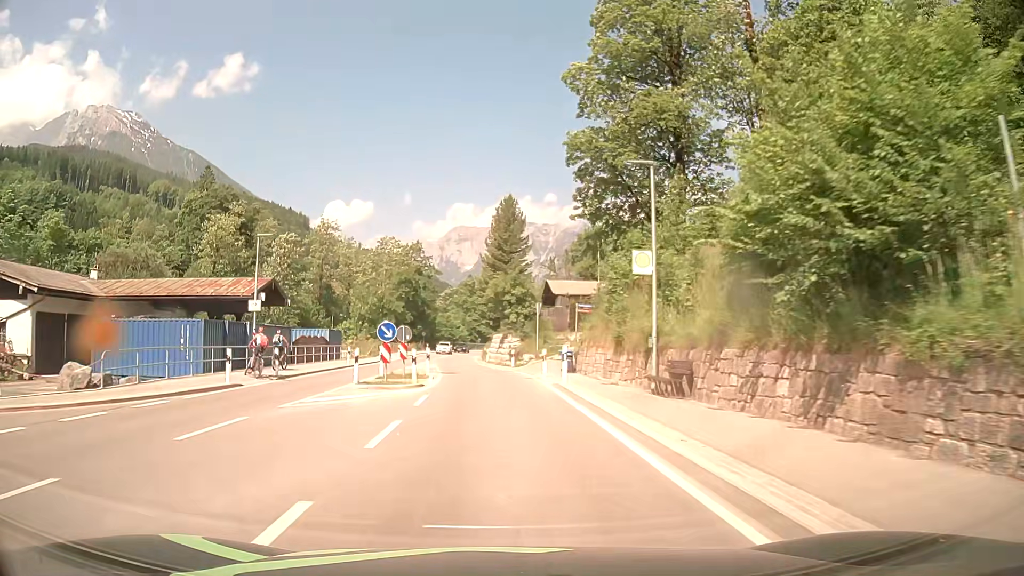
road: primary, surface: asphalt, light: Day
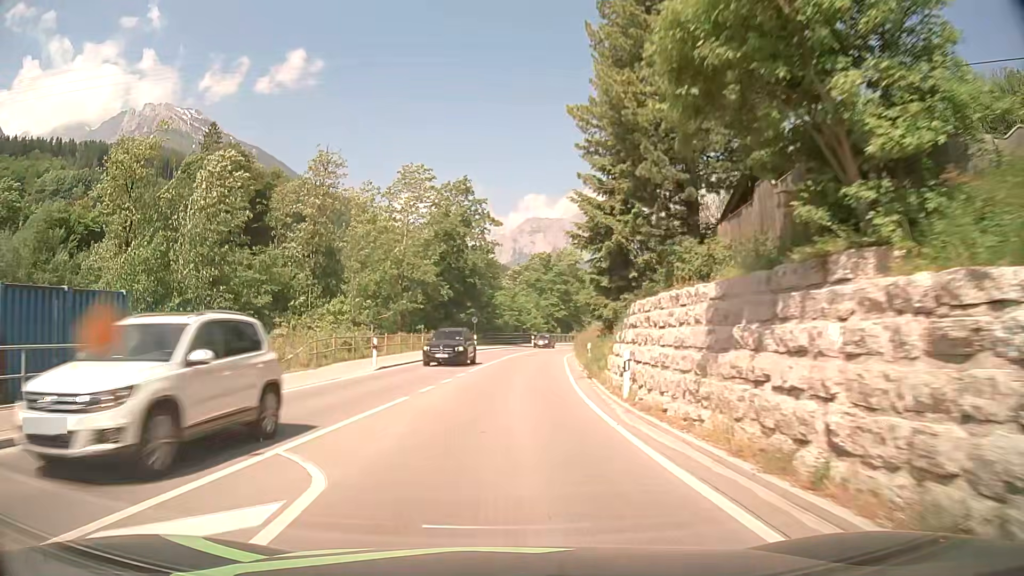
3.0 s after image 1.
(-2.2, +39.7) m; -6°
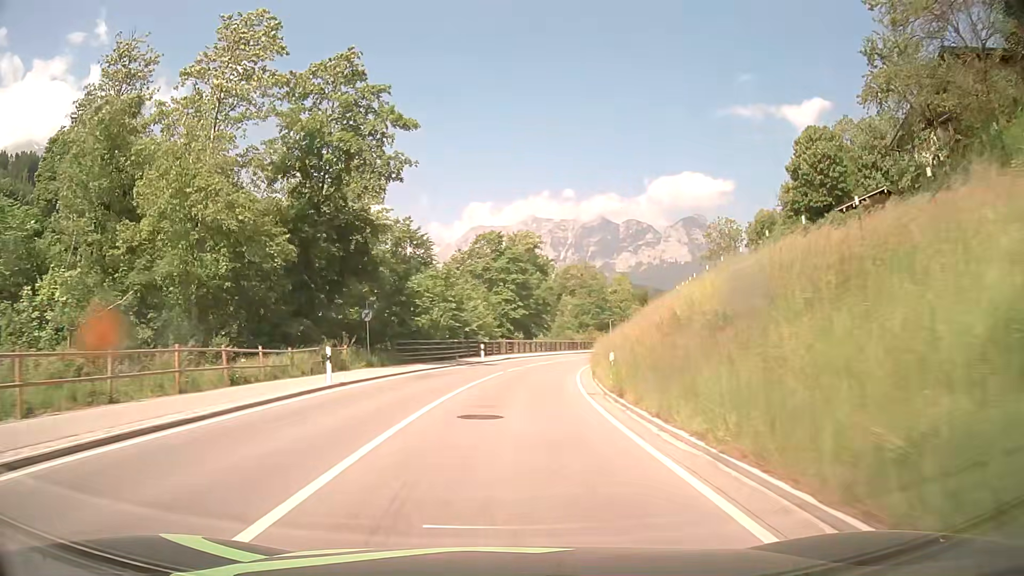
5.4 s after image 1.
(+1.0, +34.4) m; +4°
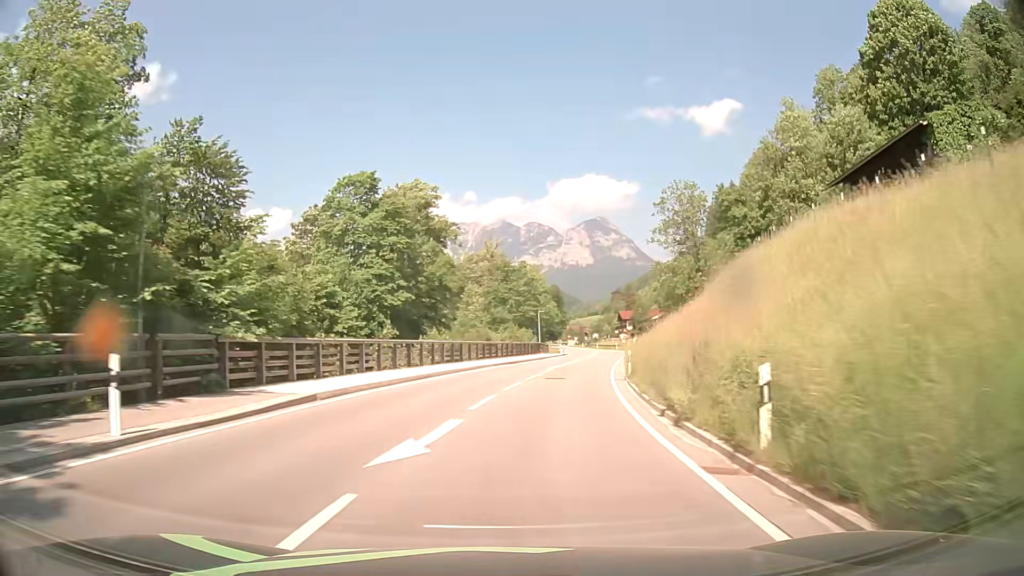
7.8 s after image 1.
(+2.4, +37.2) m; +9°
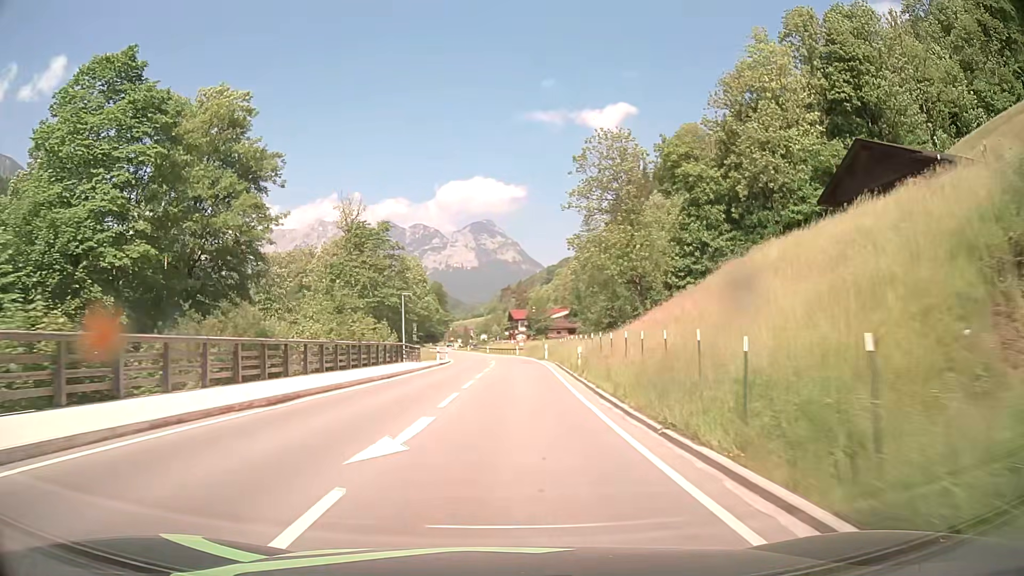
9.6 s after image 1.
(+2.7, +29.7) m; +10°
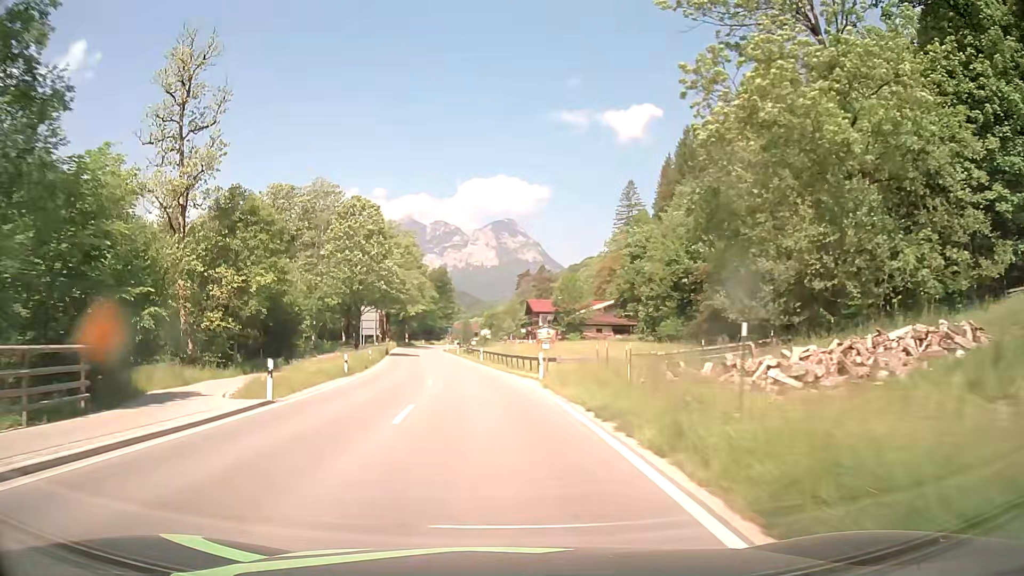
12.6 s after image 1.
(+0.7, +50.5) m; -2°
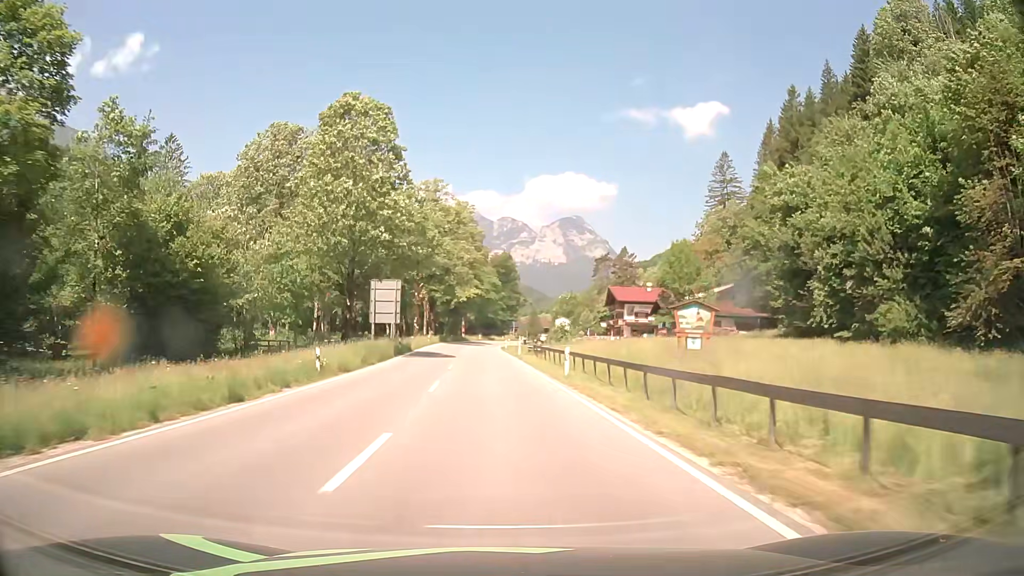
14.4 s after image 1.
(-1.5, +29.9) m; -5°
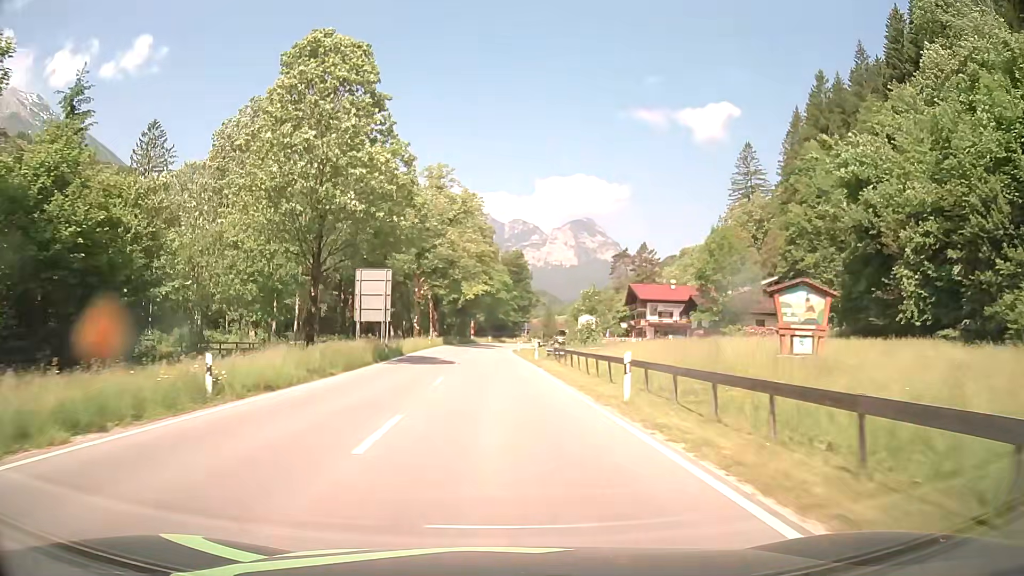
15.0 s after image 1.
(-0.1, +10.1) m; -1°
(0, +10) (0, +20) (-1, +30) (-1, +40) (-1, +50) (-2, +60) (-2, +70) (-1, +80) (-1, +90) (0, +100) m
